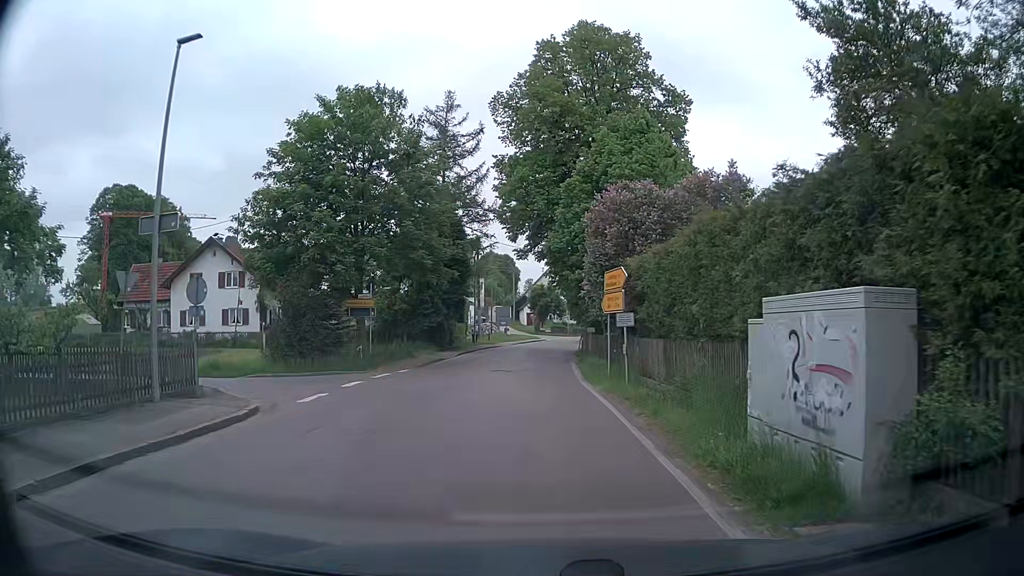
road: secondary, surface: asphalt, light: Day
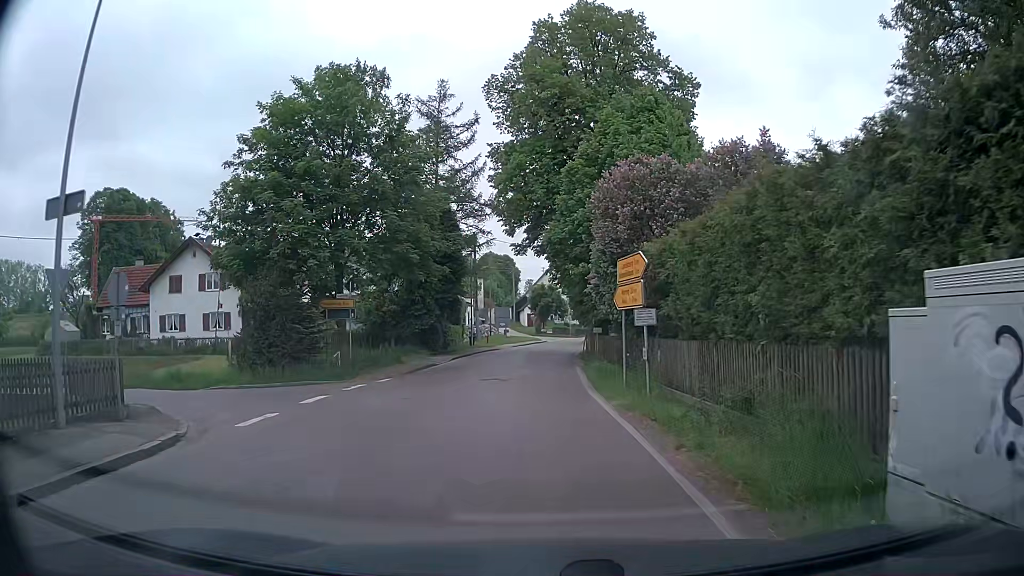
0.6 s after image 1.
(+0.1, +3.0) m; +2°
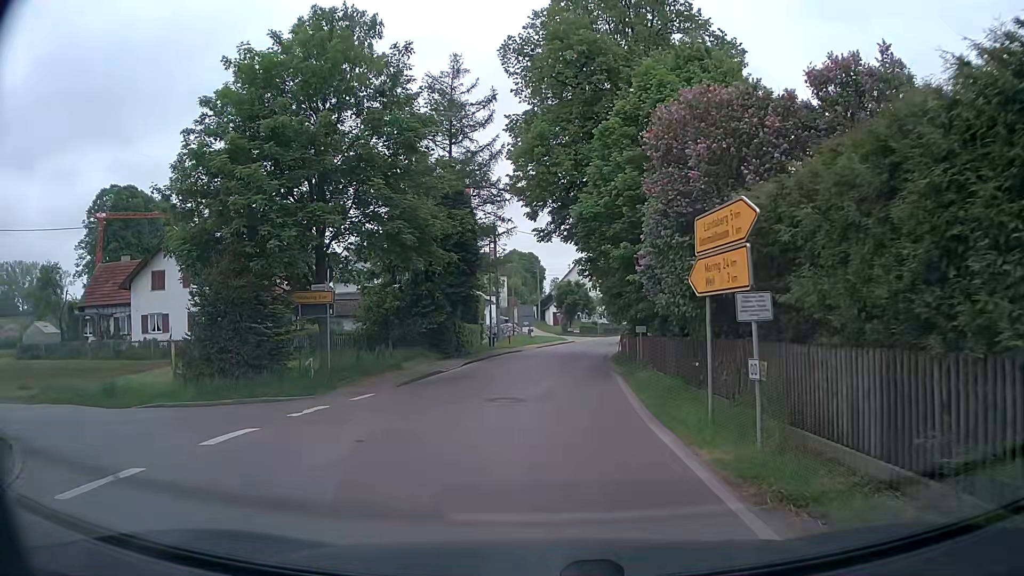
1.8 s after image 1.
(-0.2, +5.2) m; -4°
(-2, +10) (-11, +14) (-21, +14) (-31, +13) (-41, +13) (-50, +12) (-60, +11) (-70, +11) (-80, +10) (-90, +10) m
